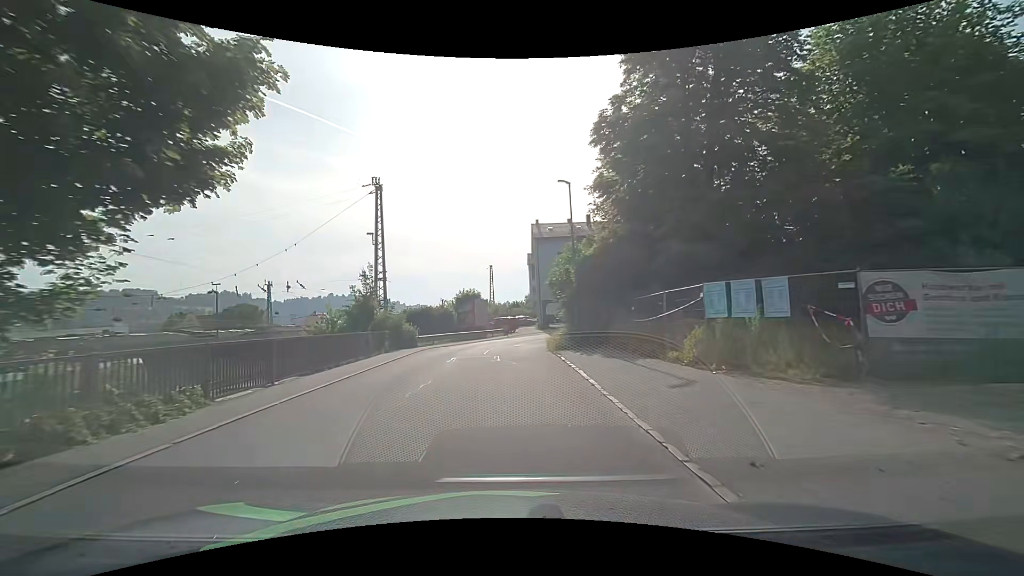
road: residential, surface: asphalt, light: Day
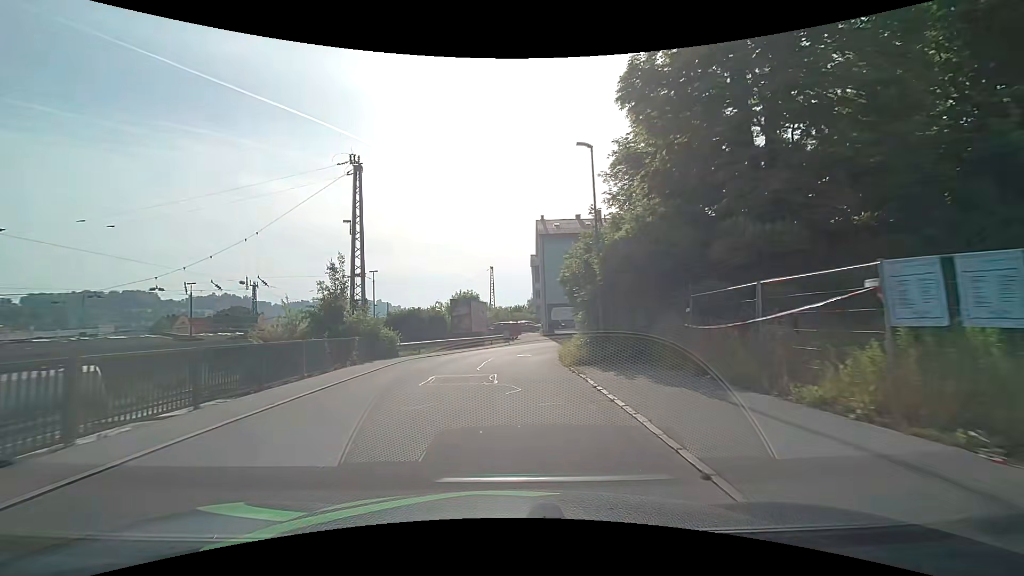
(0.0, +5.8) m; 0°
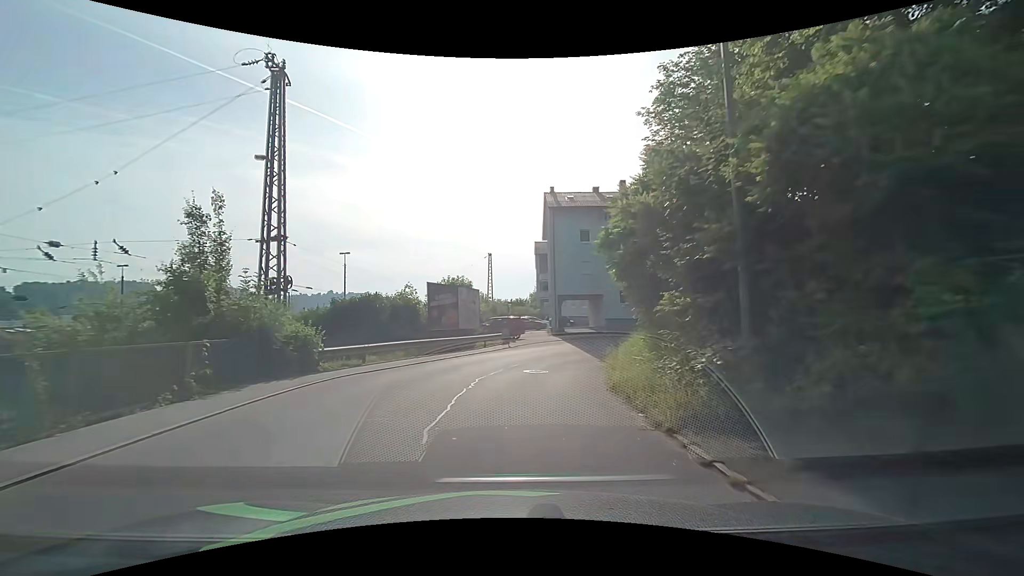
(0.0, +10.9) m; 0°
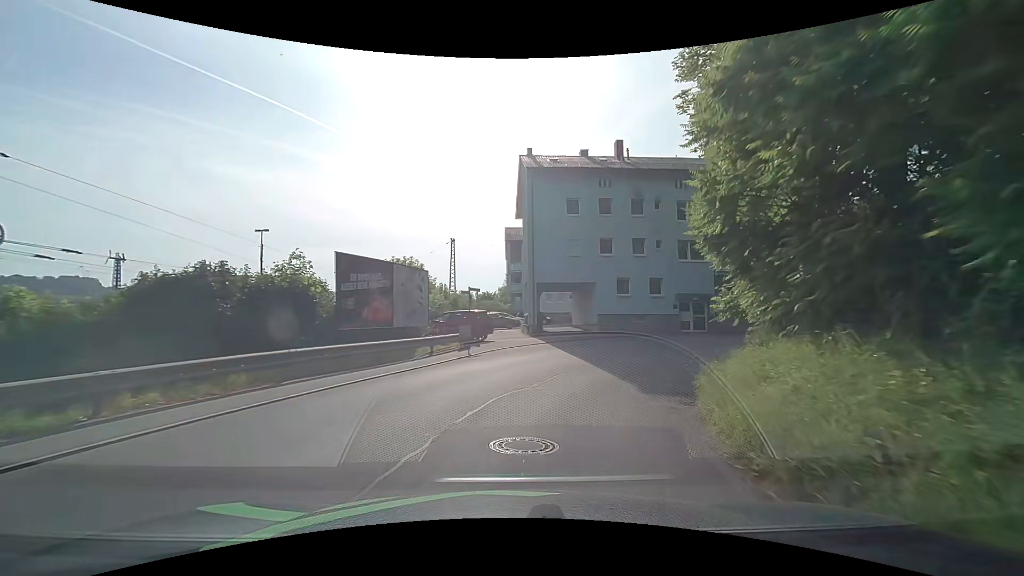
(+0.1, +10.0) m; +3°
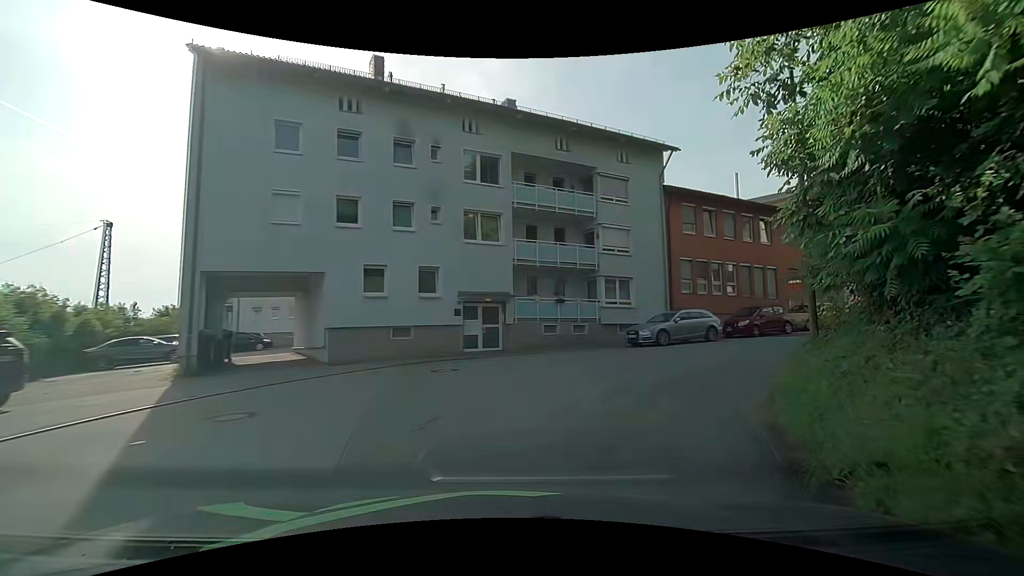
(+2.5, +13.3) m; +26°
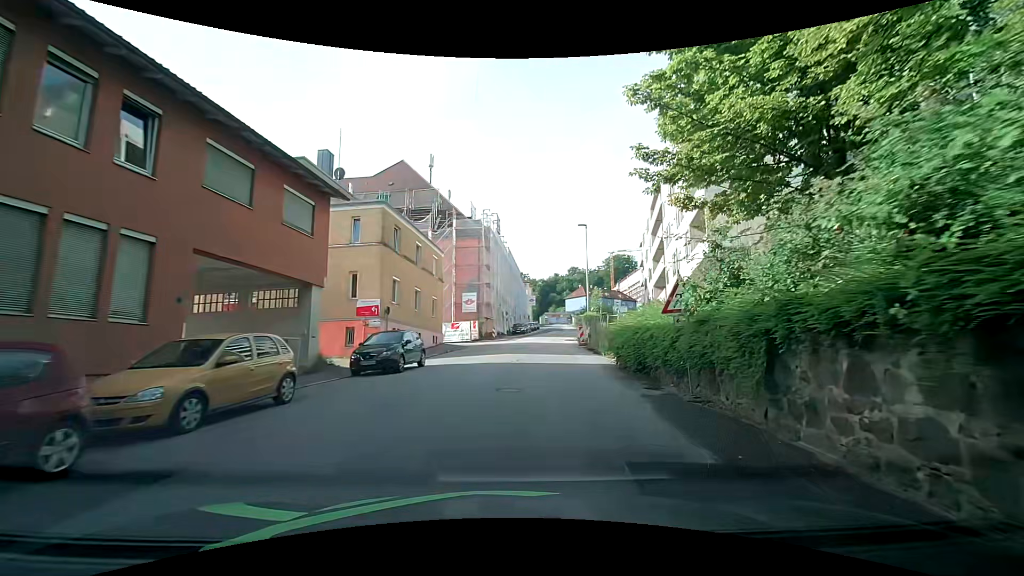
(+10.8, +18.6) m; +57°
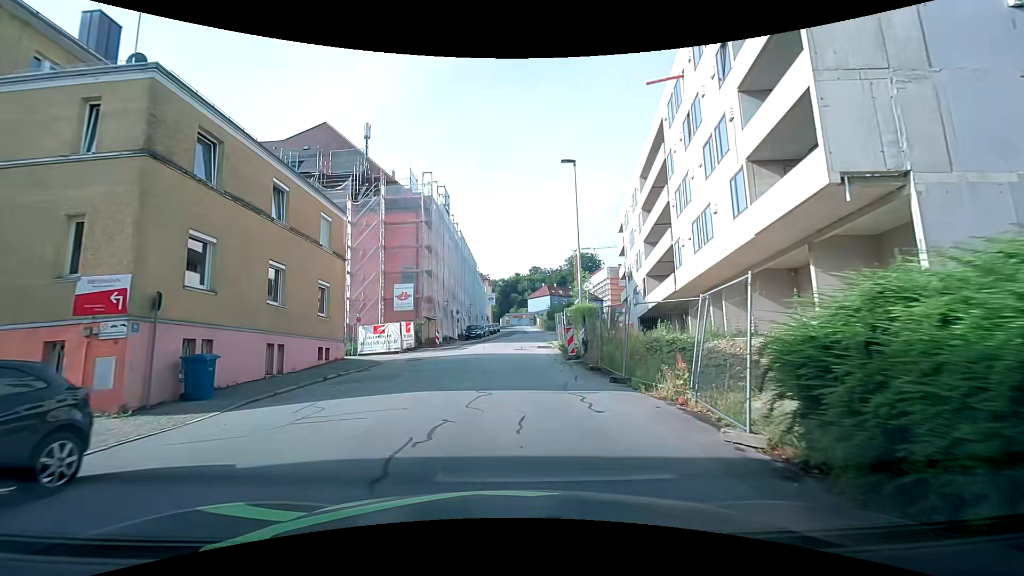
(+0.7, +13.6) m; +5°
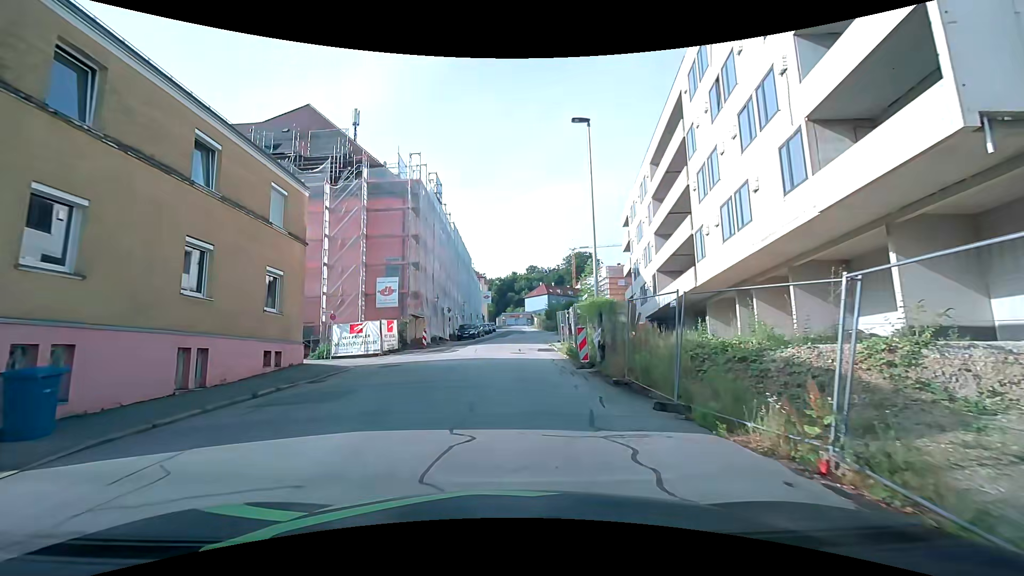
(0.0, +4.1) m; 0°
